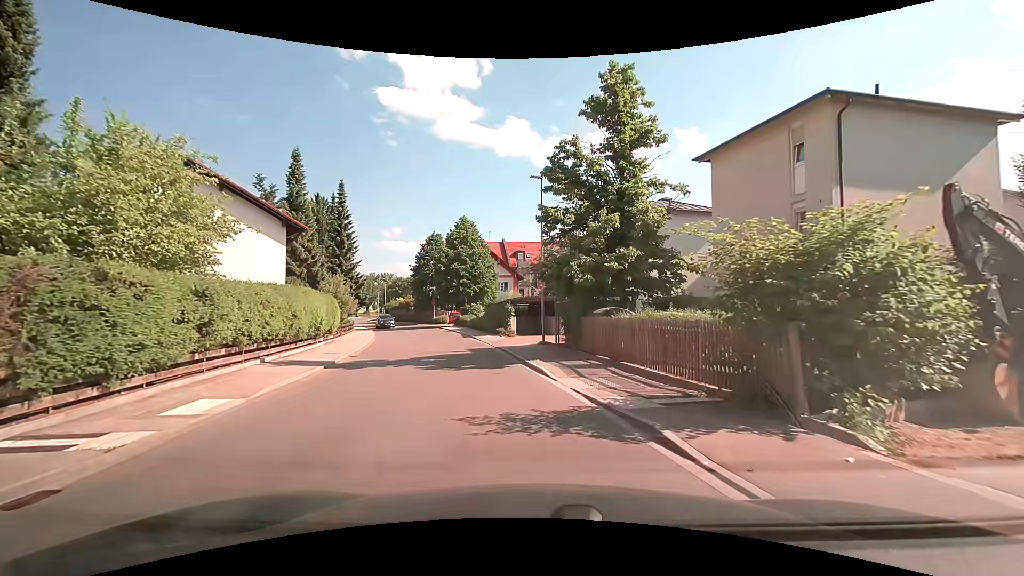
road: tertiary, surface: asphalt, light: Day
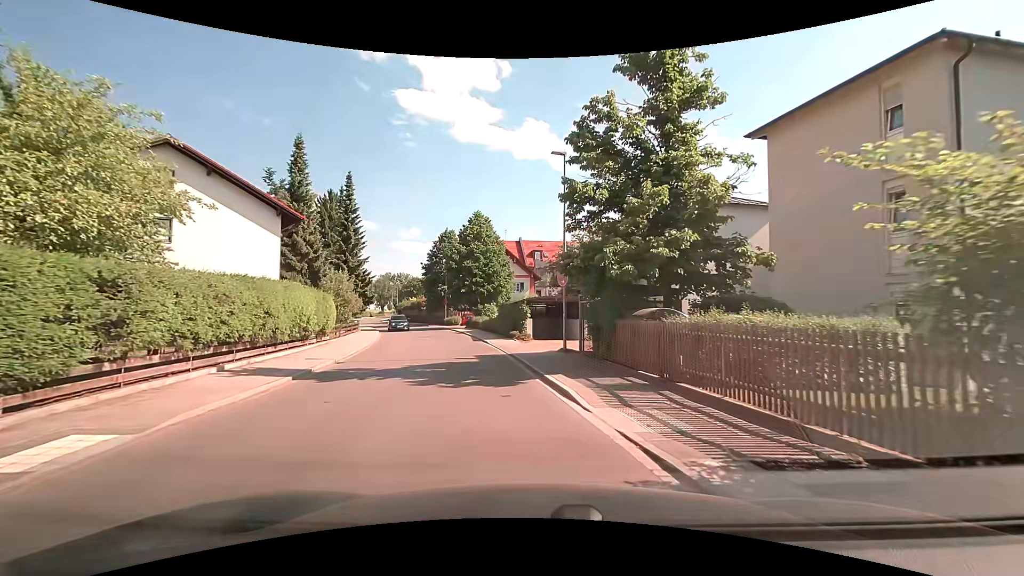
(0.0, +3.2) m; -1°
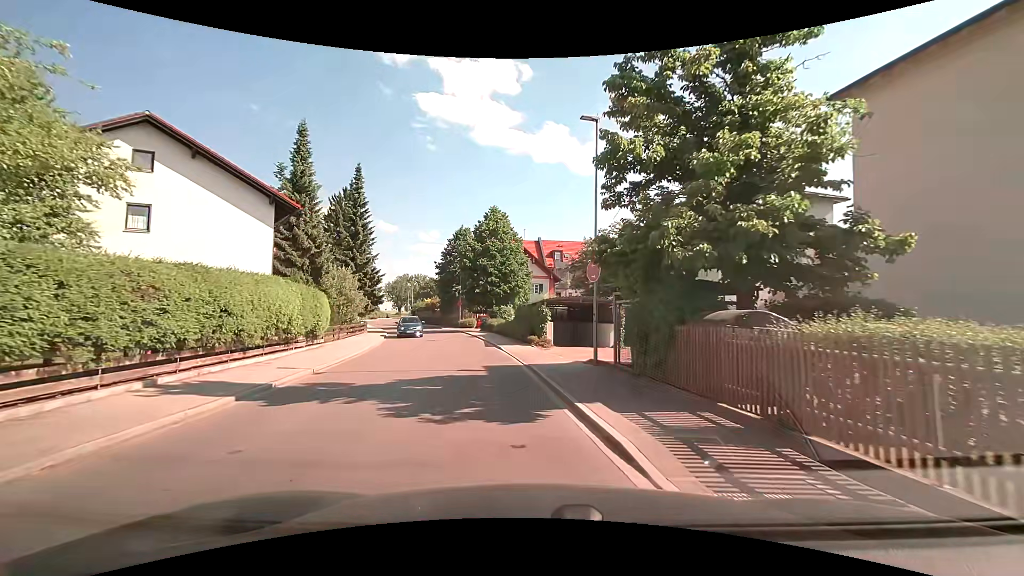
(-0.1, +3.3) m; -2°
